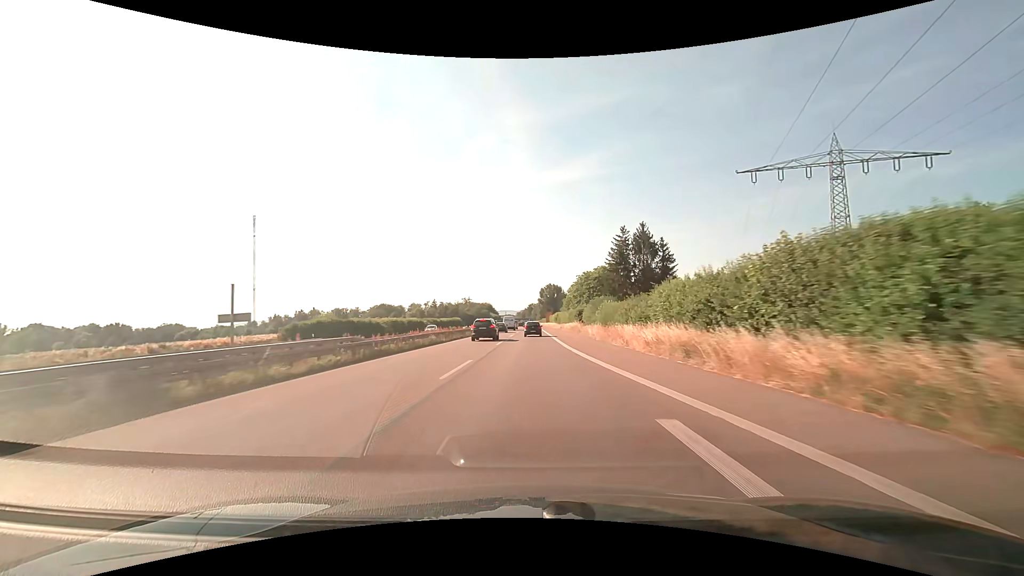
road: trunk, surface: asphalt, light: Day
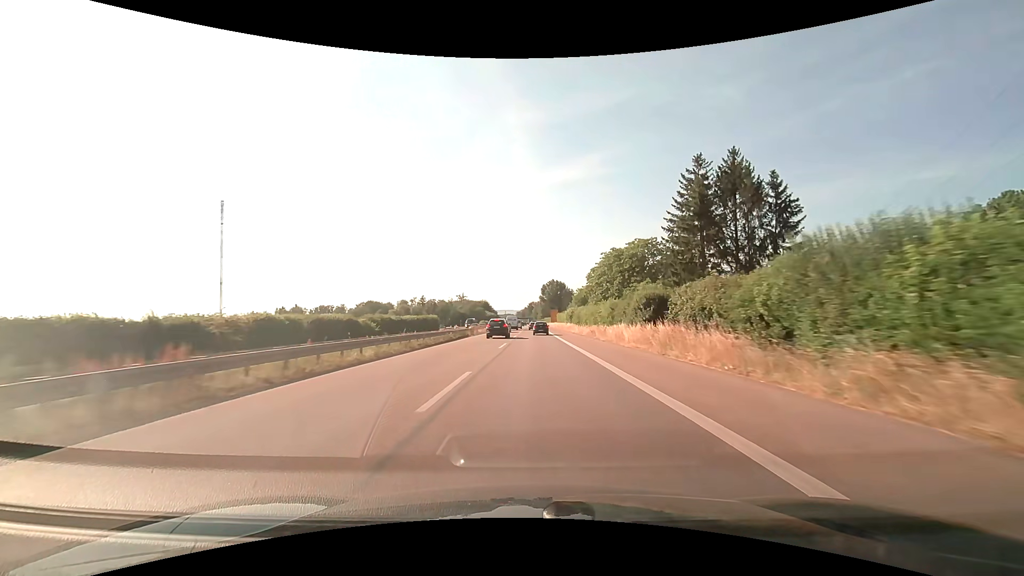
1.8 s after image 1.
(-0.2, +41.4) m; 0°
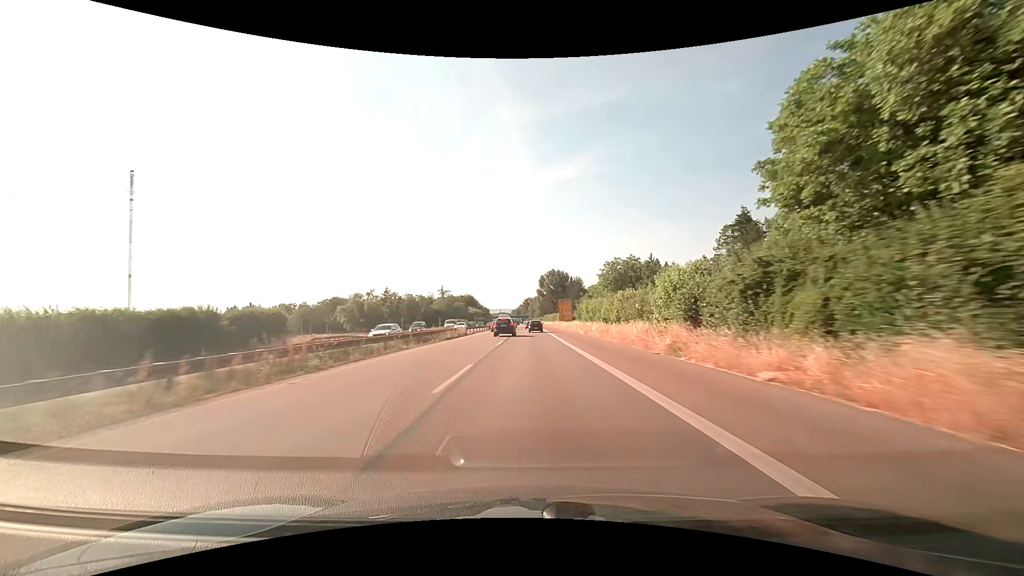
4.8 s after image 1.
(+0.8, +72.1) m; +1°
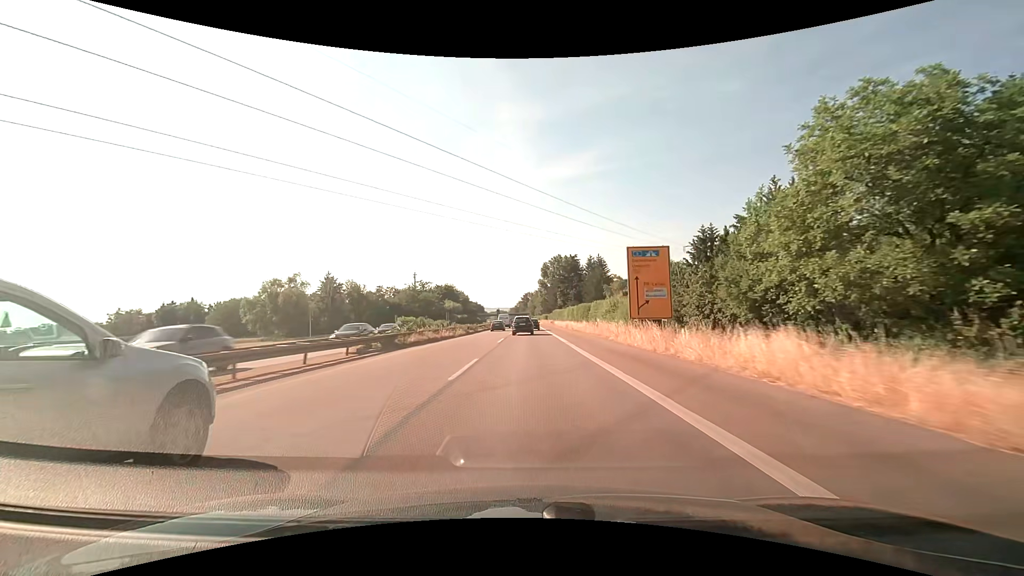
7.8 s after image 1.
(-0.2, +71.8) m; 0°
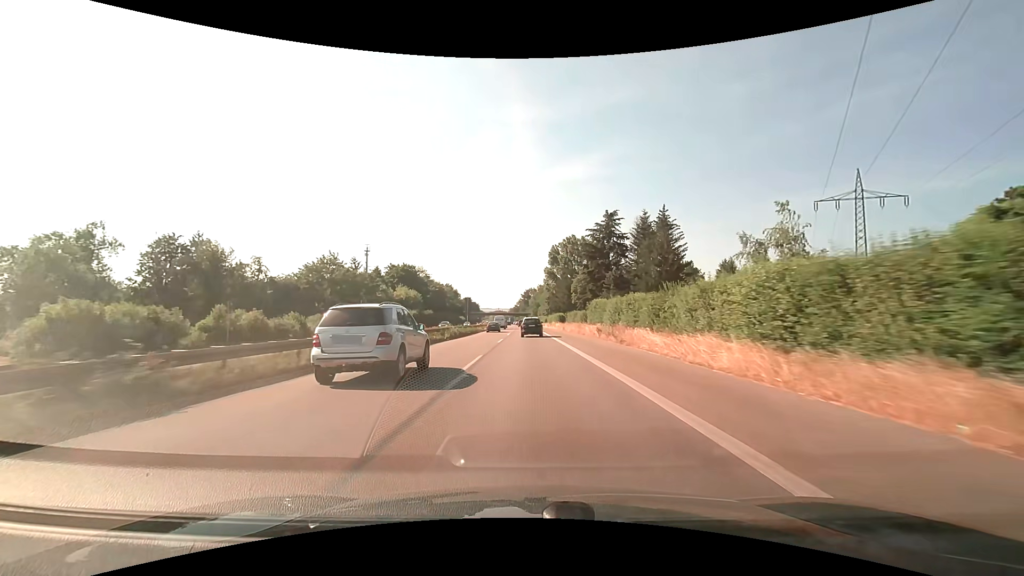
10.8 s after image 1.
(-0.1, +71.5) m; 0°
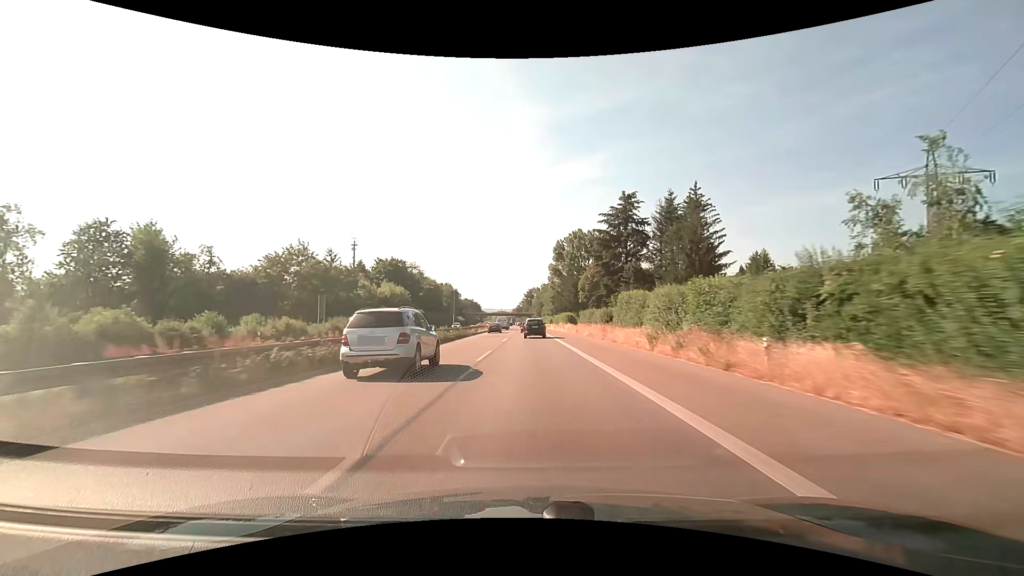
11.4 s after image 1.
(0.0, +14.5) m; 0°
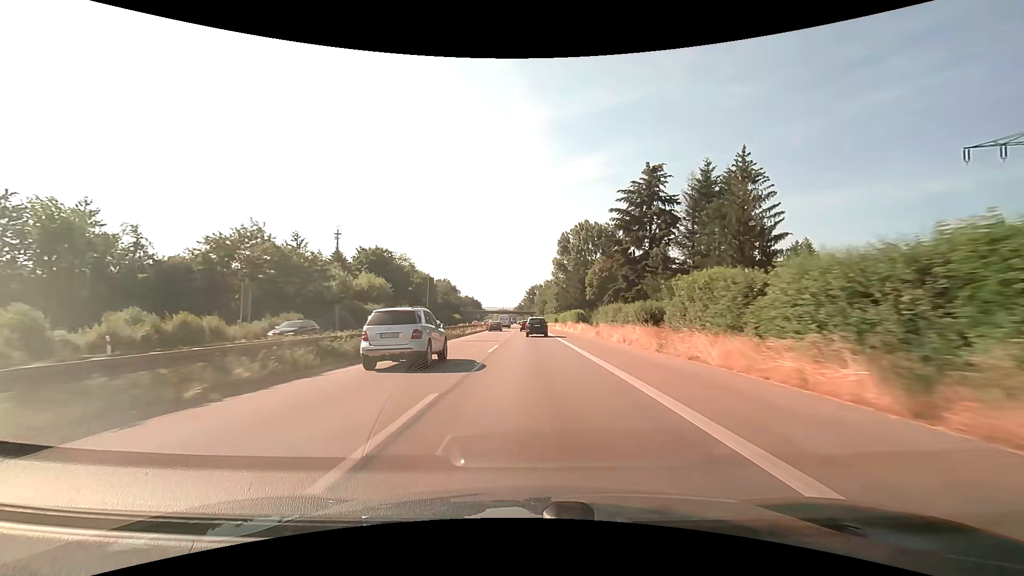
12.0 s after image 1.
(0.0, +14.5) m; 0°
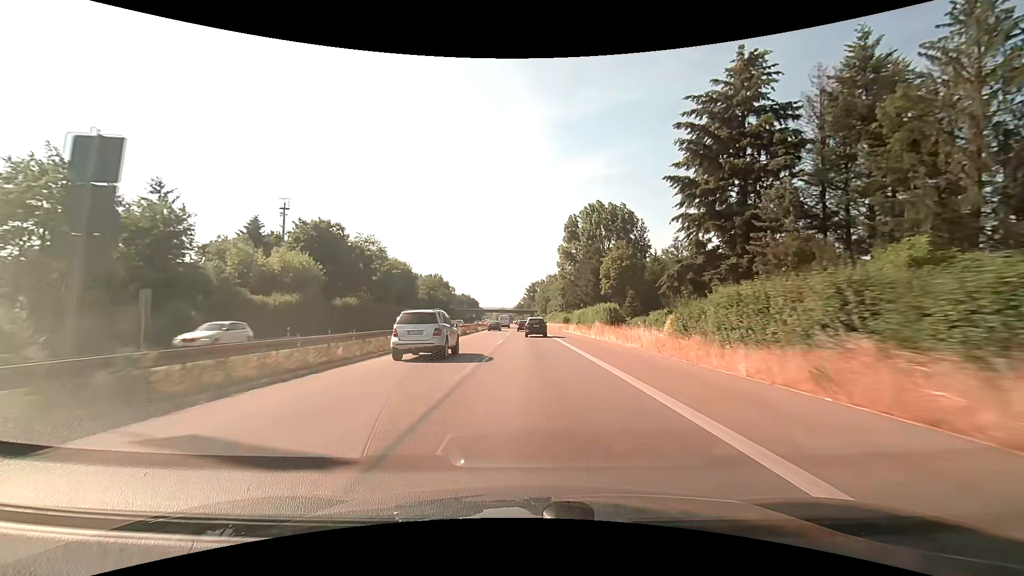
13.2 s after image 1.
(-0.1, +28.8) m; 0°
(0, +10) (0, +20) (0, +30) (0, +40) (0, +50) (-1, +60) (-1, +70) (-1, +80) (-1, +90) (-1, +100) m
